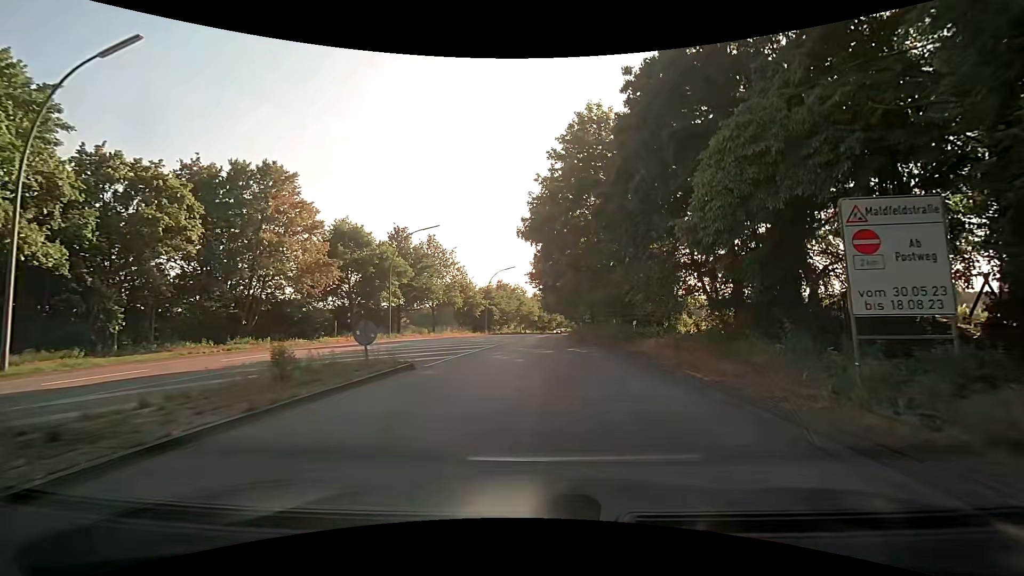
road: secondary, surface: asphalt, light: Day
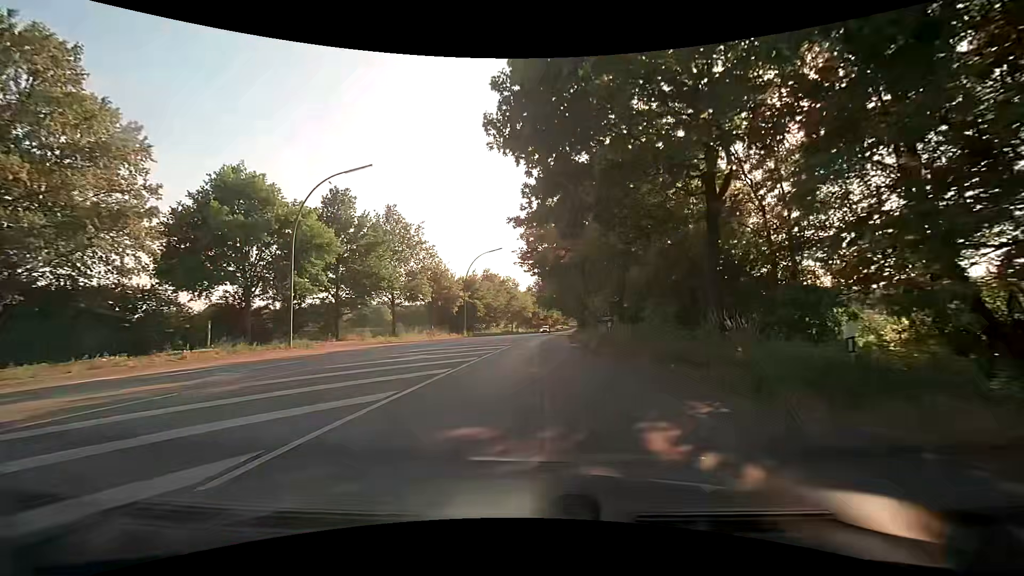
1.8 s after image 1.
(+0.3, +17.4) m; +1°
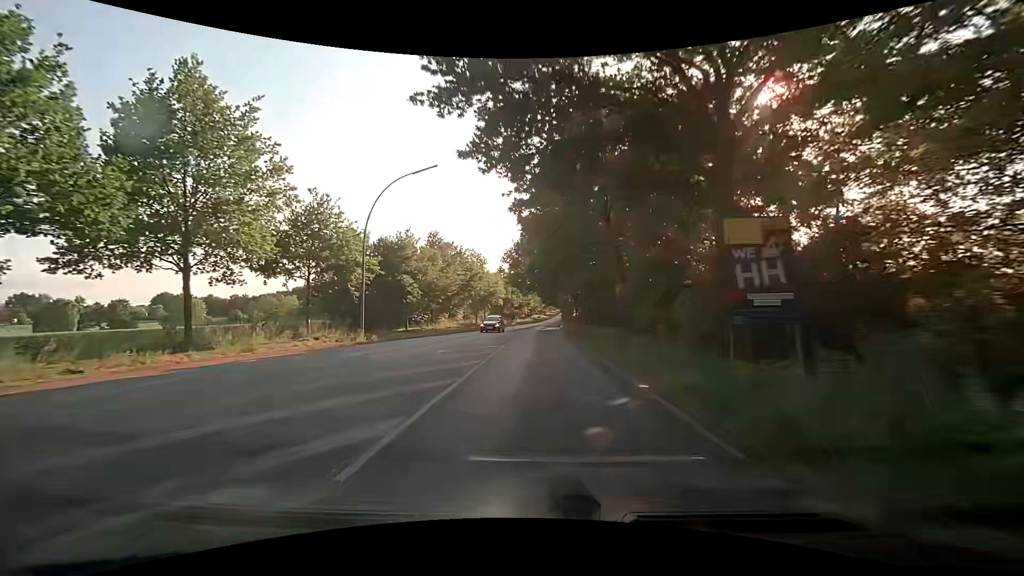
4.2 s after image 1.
(+0.6, +28.3) m; +4°
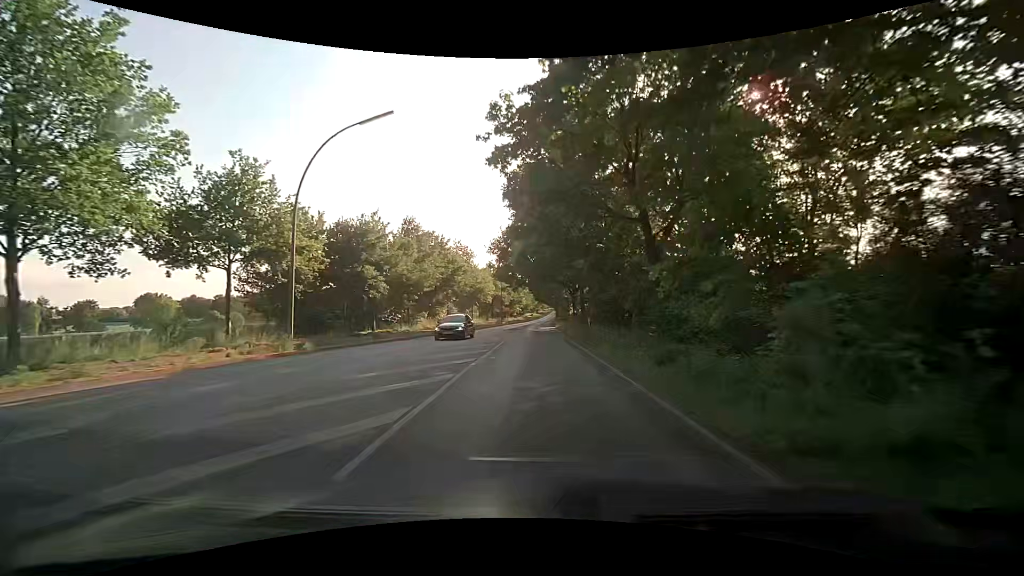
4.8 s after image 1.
(-0.1, +7.5) m; 0°
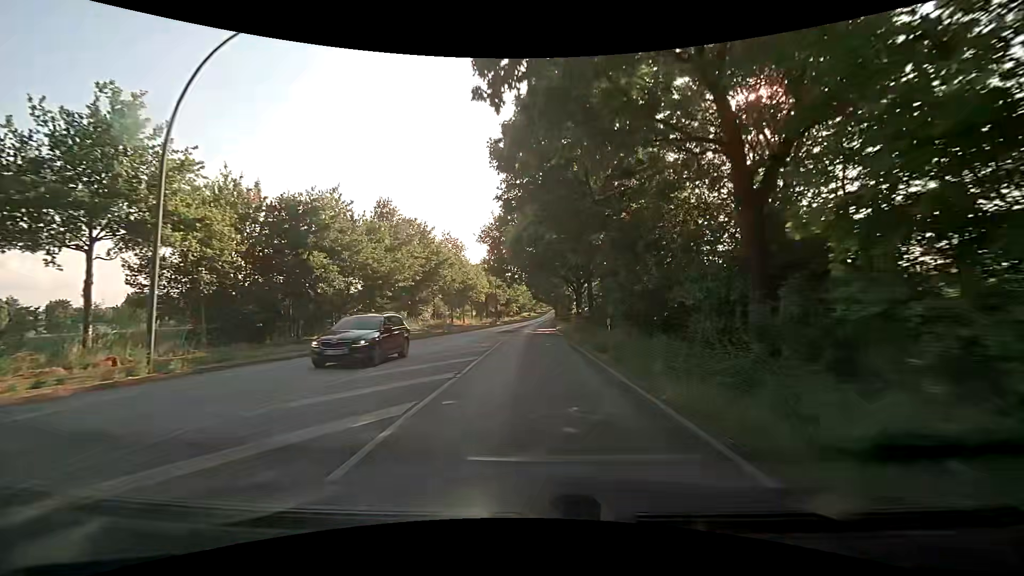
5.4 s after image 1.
(0.0, +7.6) m; 0°
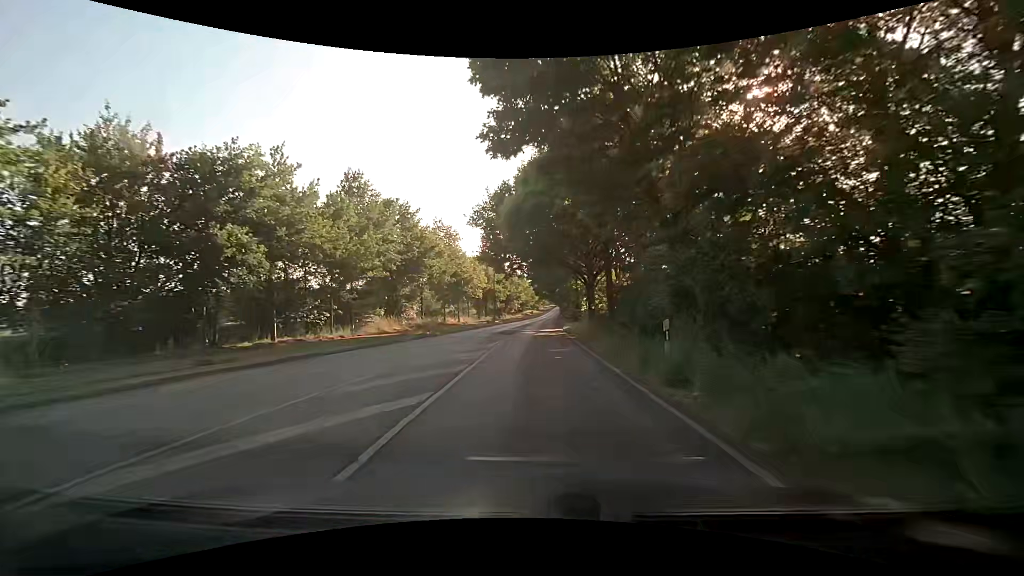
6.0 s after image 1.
(-0.1, +7.6) m; 0°
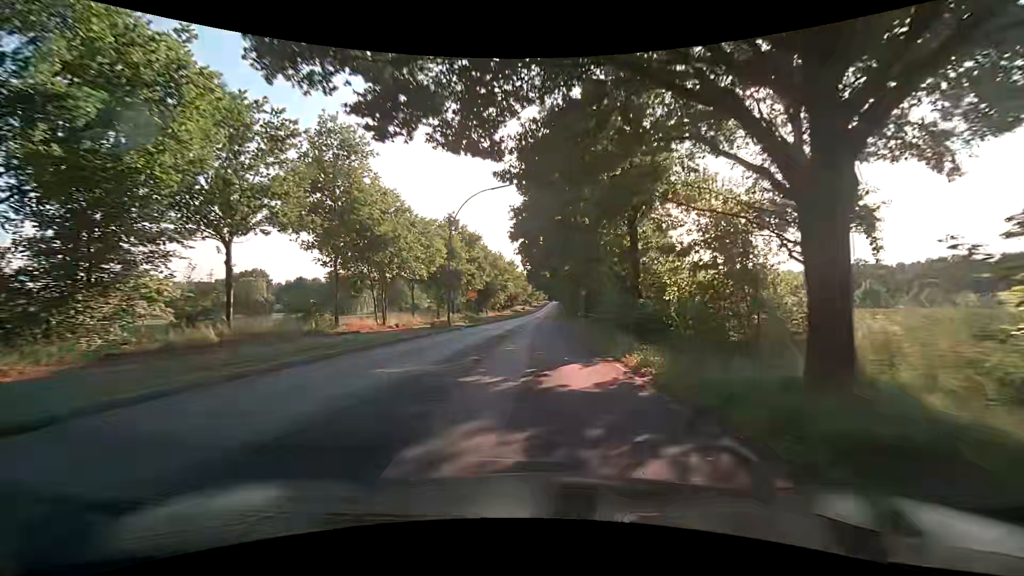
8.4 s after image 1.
(-0.1, +31.2) m; 0°
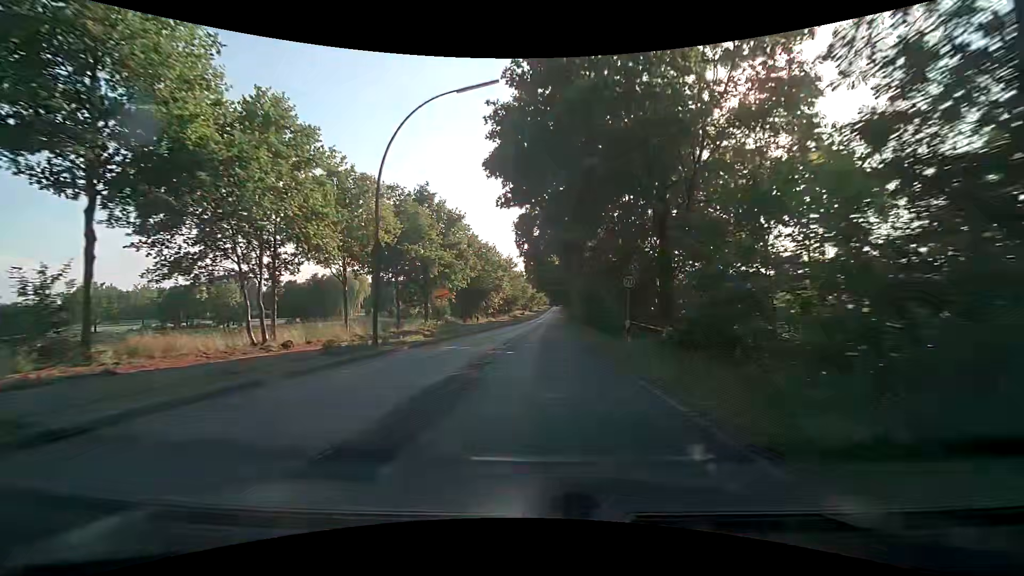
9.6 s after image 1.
(+0.1, +16.2) m; 0°
(0, +10) (0, +20) (+1, +30) (+1, +40) (+1, +50) (+2, +60) (+2, +70) (+3, +80) (+3, +90) (+4, +100) m
